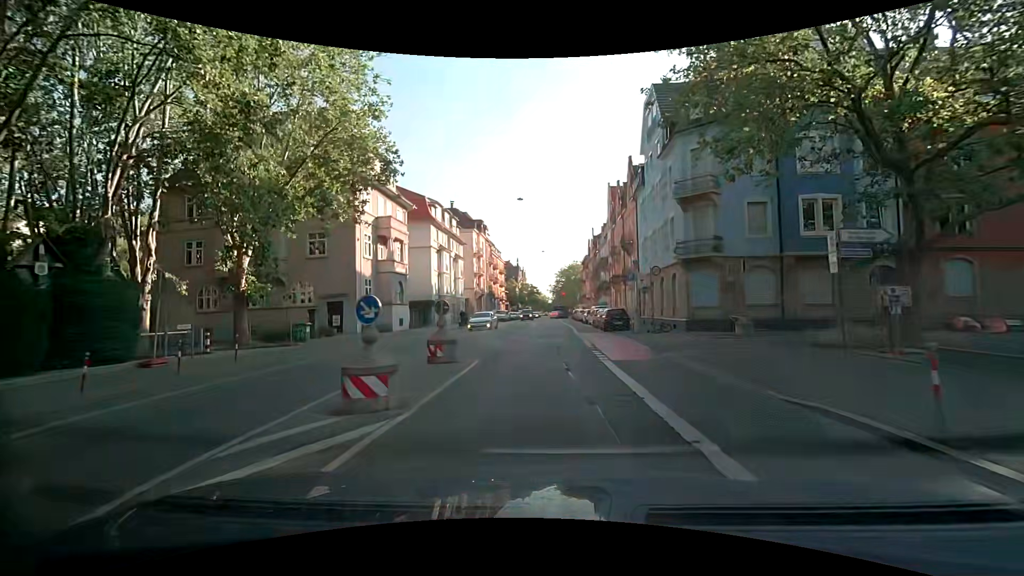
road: secondary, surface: asphalt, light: Day
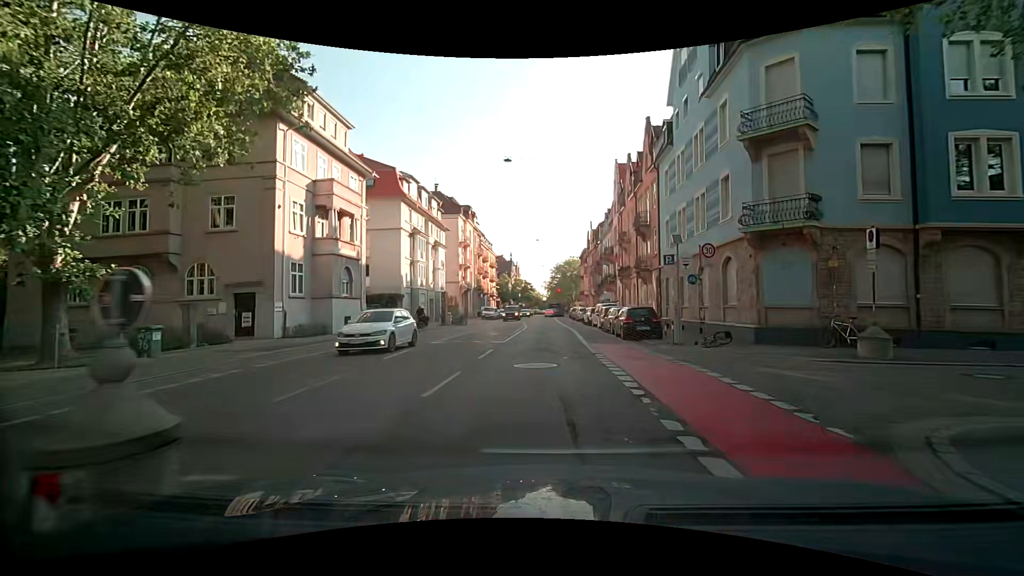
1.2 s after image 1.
(-0.1, +9.9) m; 0°
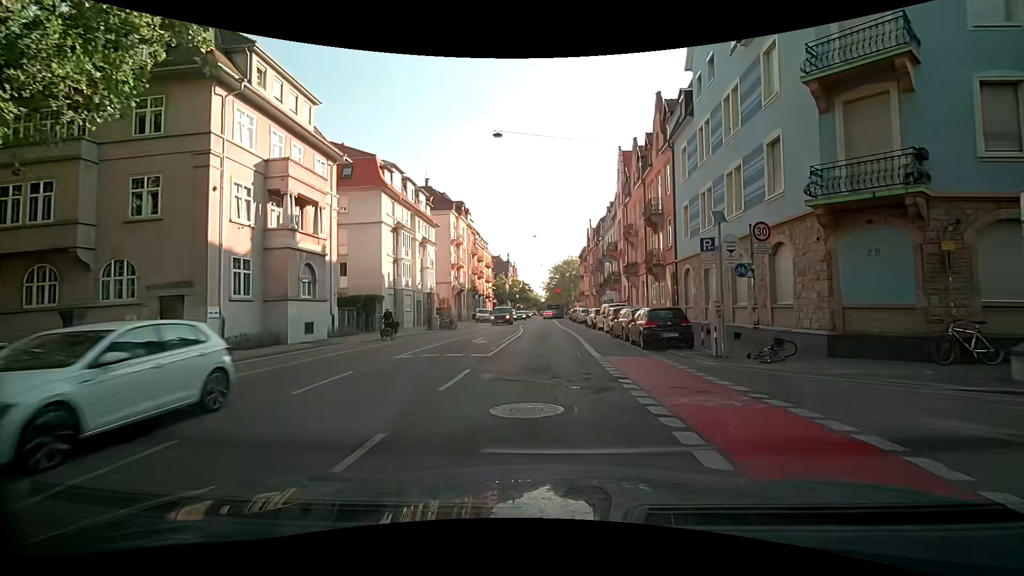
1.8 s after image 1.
(0.0, +4.8) m; 0°
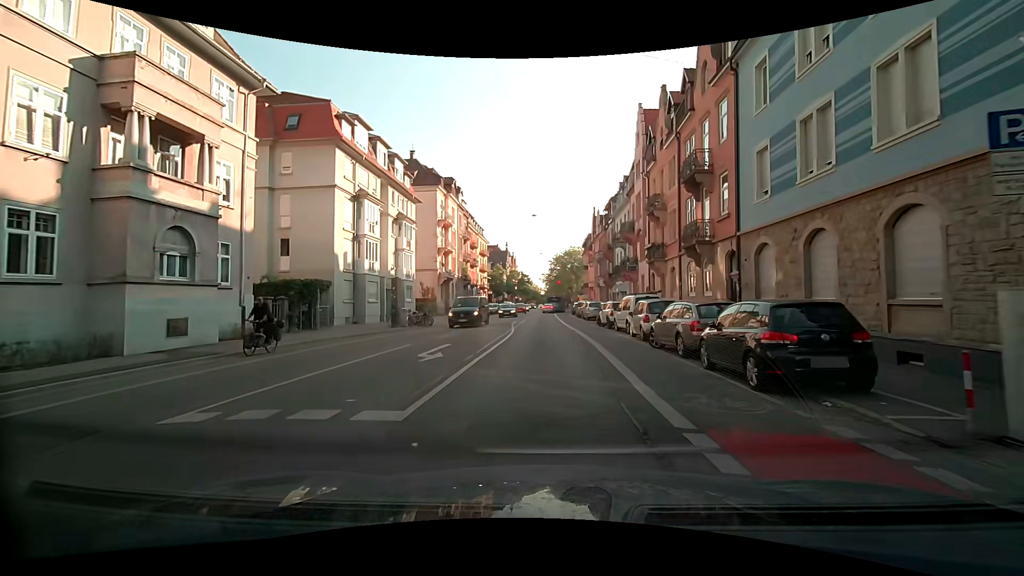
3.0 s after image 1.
(0.0, +9.3) m; +1°
